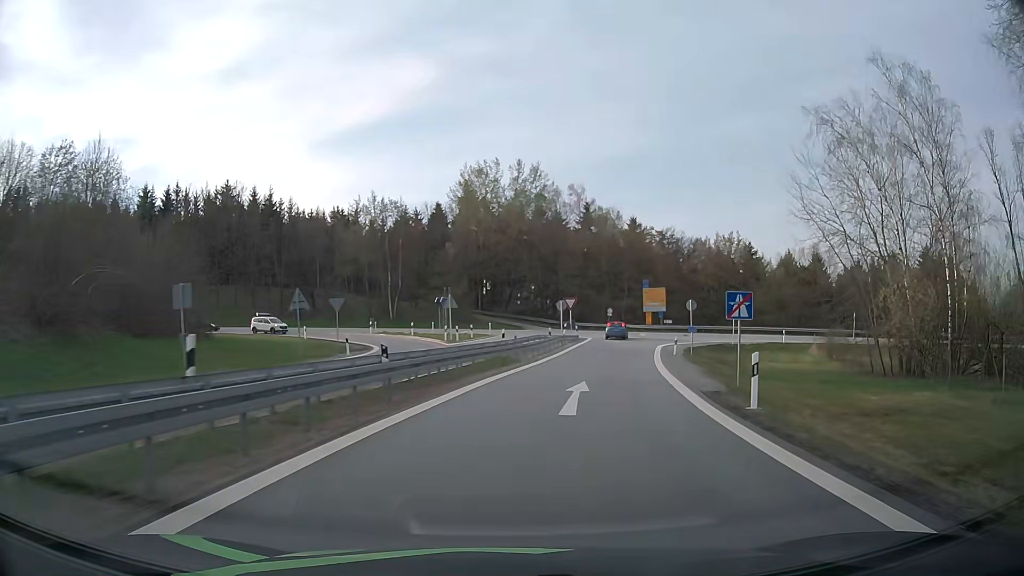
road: motorway_link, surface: asphalt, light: Day
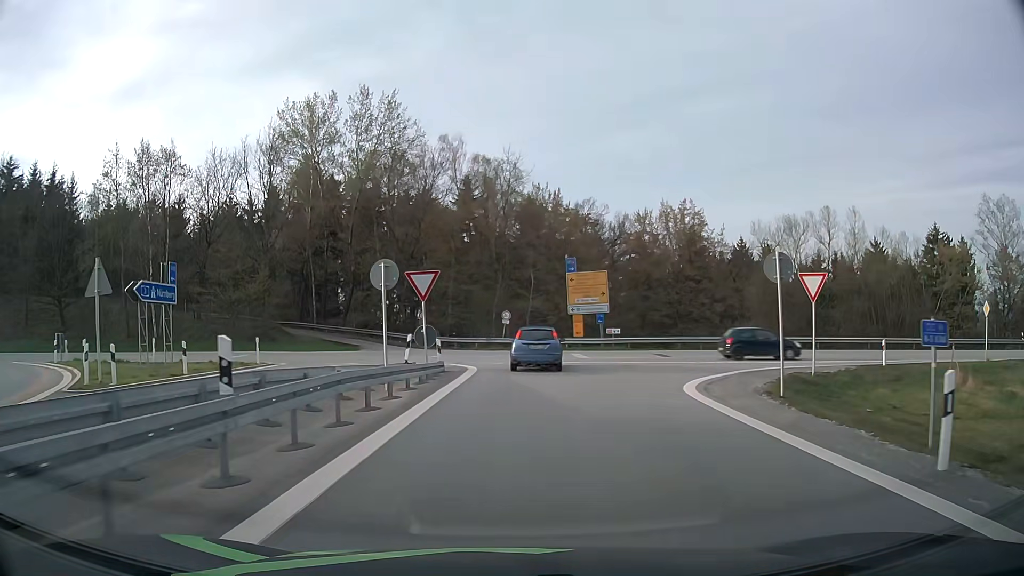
(+3.8, +32.2) m; +10°
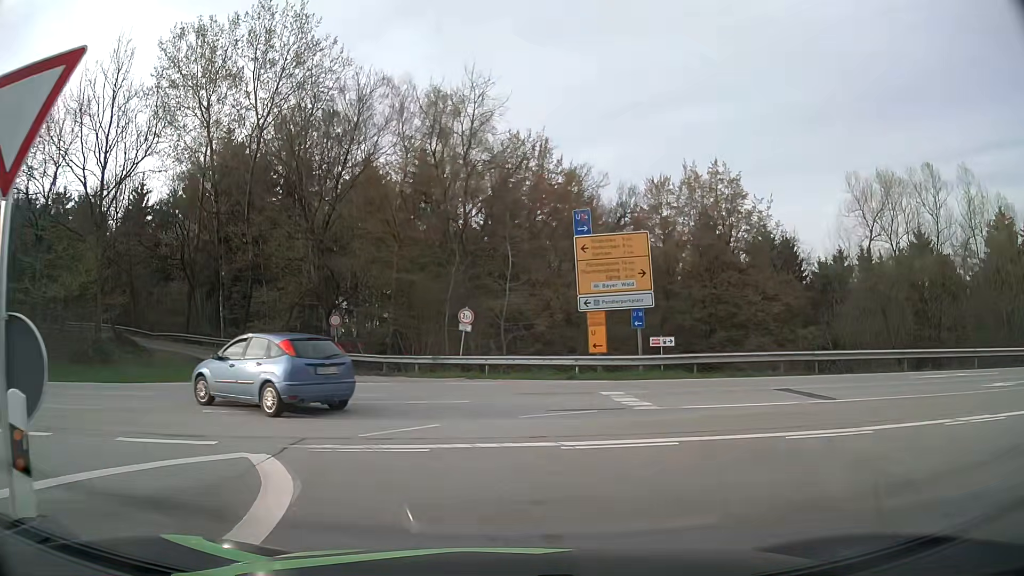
(+0.3, +18.5) m; +3°
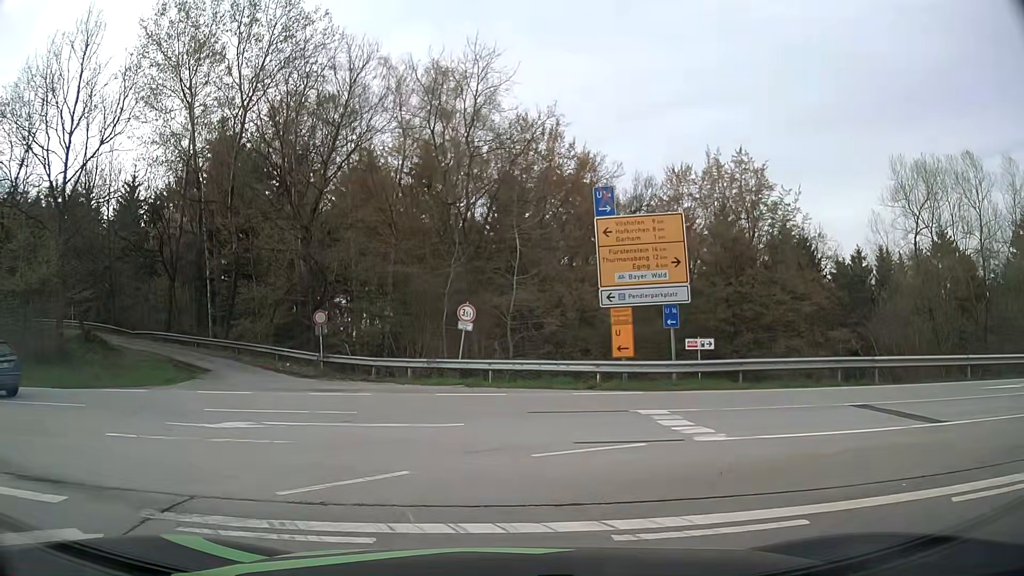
(0.0, +3.5) m; -1°
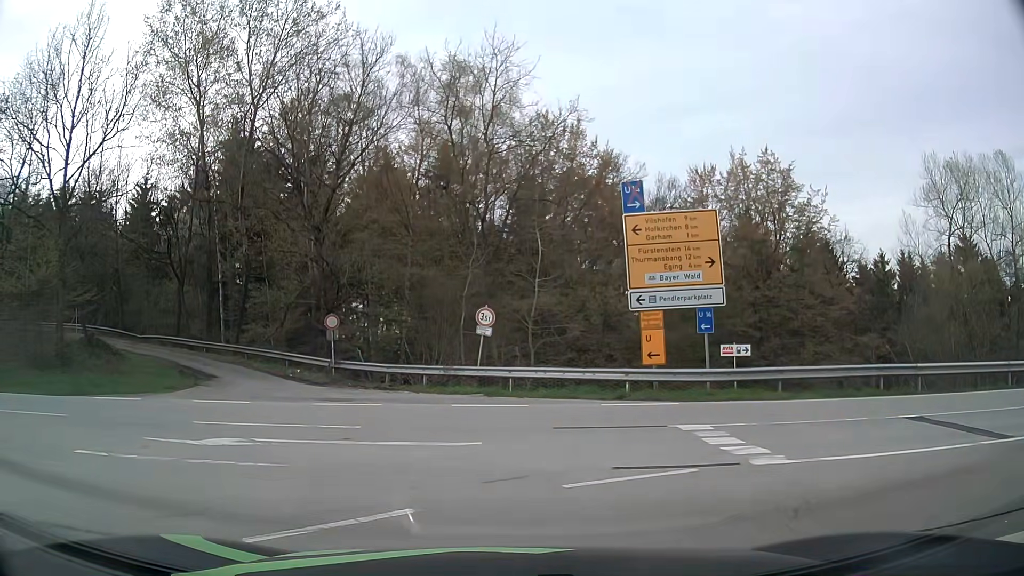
(0.0, +1.3) m; 0°
(-3, +9) (-12, +14) (-22, +15) (-32, +14) (-42, +14) (-52, +13) (-62, +13) (-72, +12) (-82, +11) (-92, +10) m
